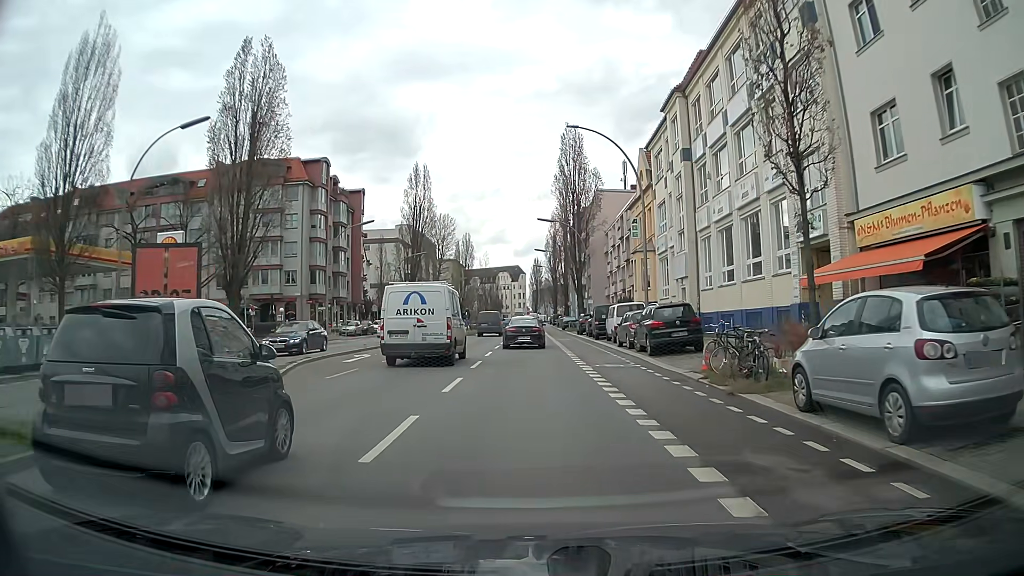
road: secondary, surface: asphalt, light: Day
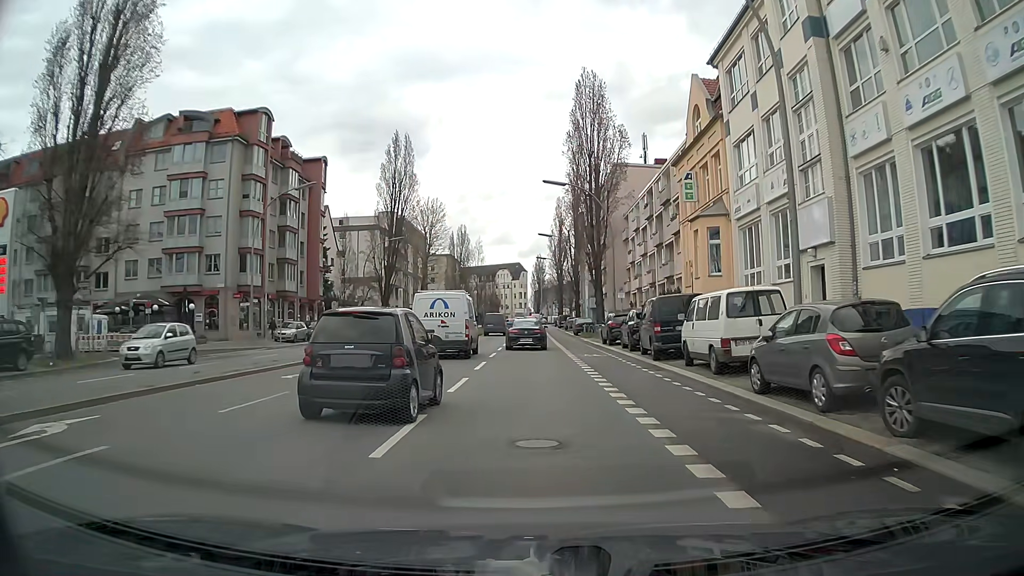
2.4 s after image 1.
(-0.1, +17.9) m; 0°
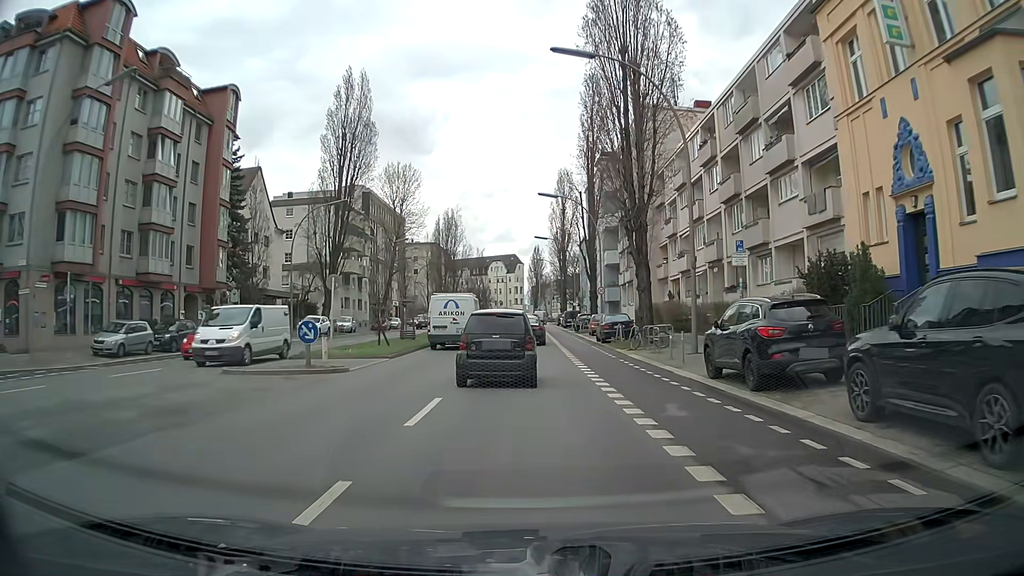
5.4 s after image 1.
(+0.1, +22.4) m; 0°
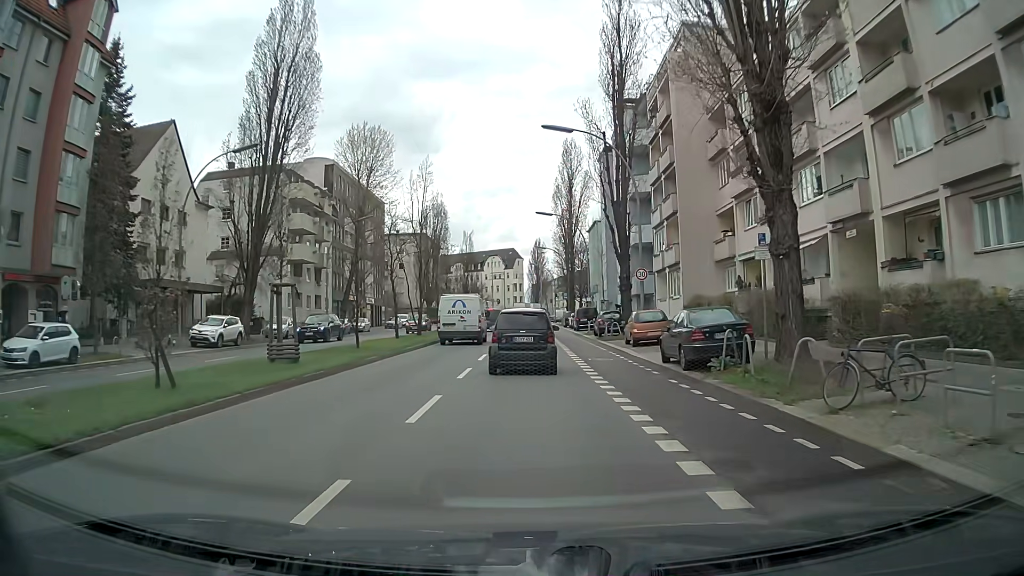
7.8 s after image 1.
(+0.1, +18.0) m; 0°
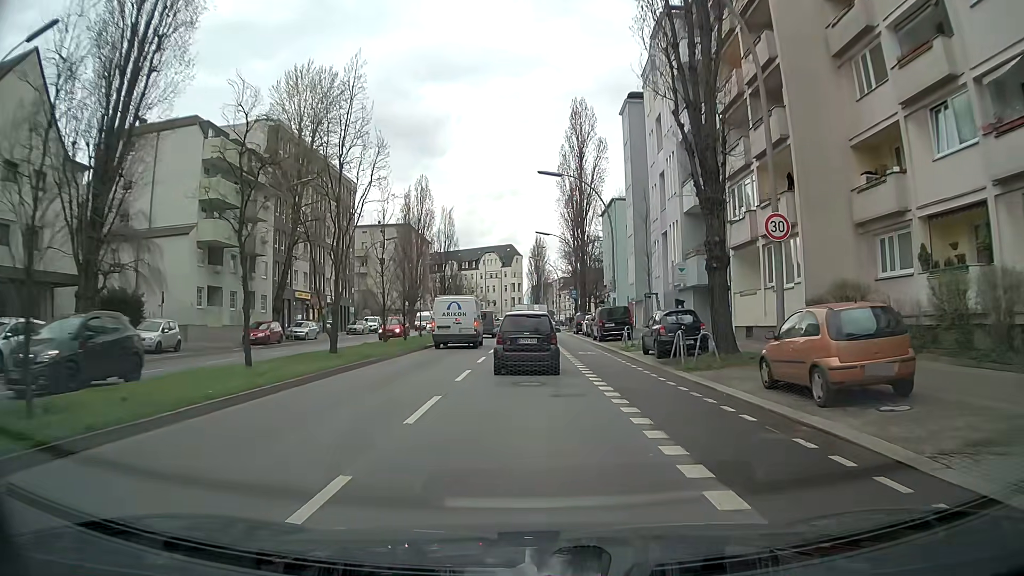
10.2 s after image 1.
(0.0, +18.1) m; 0°
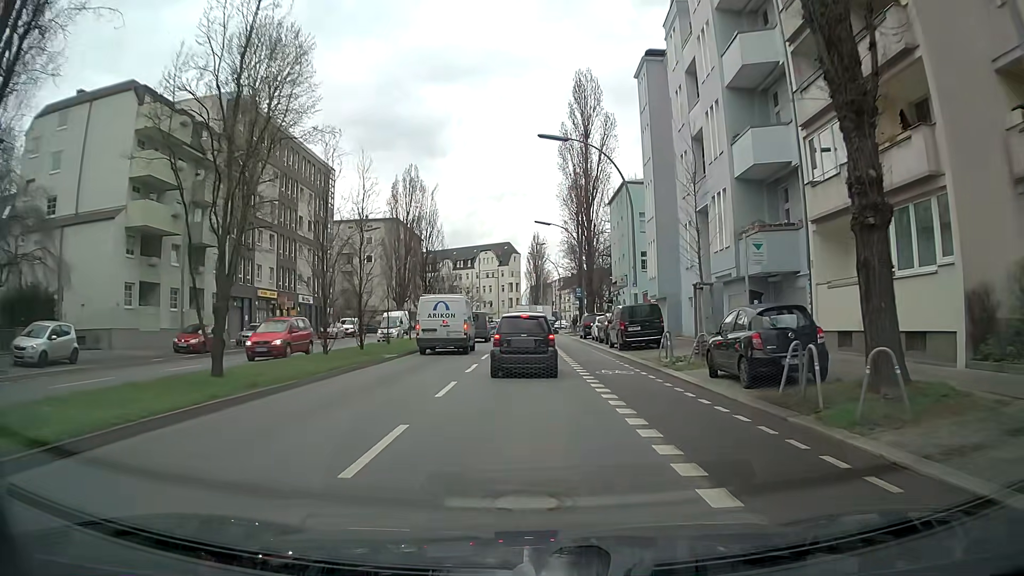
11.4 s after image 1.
(0.0, +9.0) m; 0°
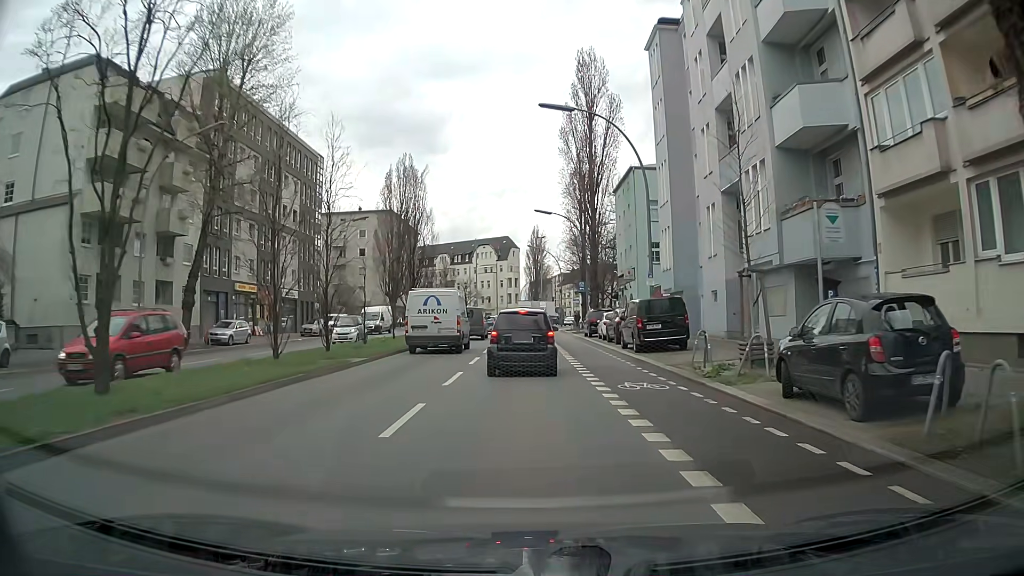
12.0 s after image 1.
(0.0, +4.5) m; +1°
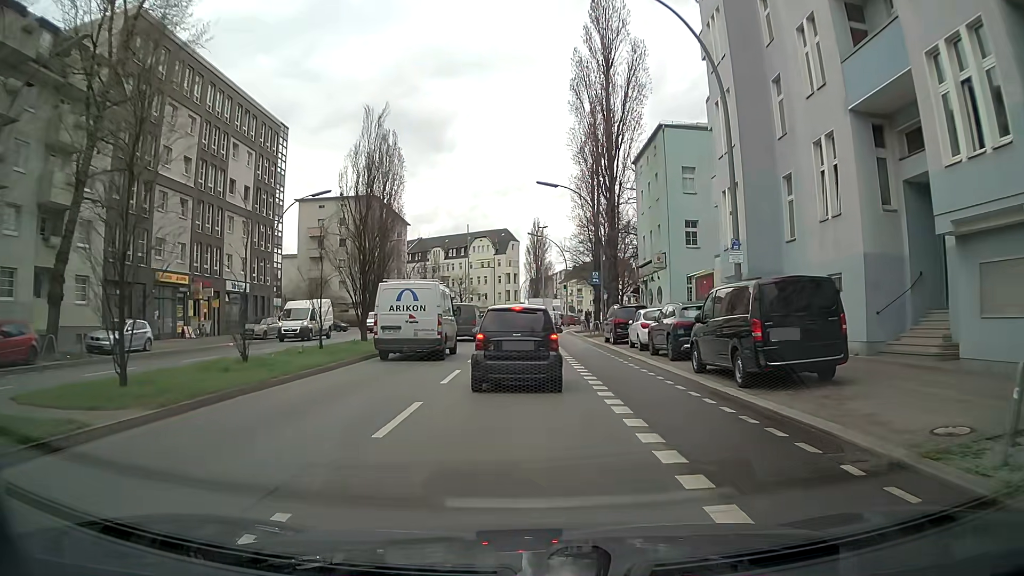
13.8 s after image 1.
(-0.2, +11.7) m; 0°
(0, +10) (0, +20) (0, +30) (0, +40) (-1, +50) (0, +60) (0, +70) (+1, +80) (+3, +90) (+7, +99) m
